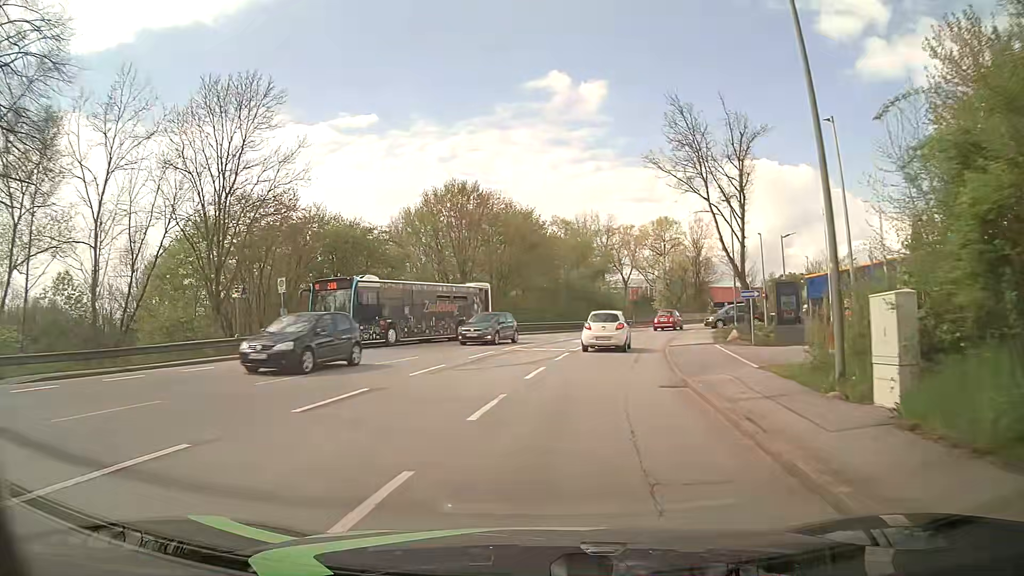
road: tertiary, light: Day
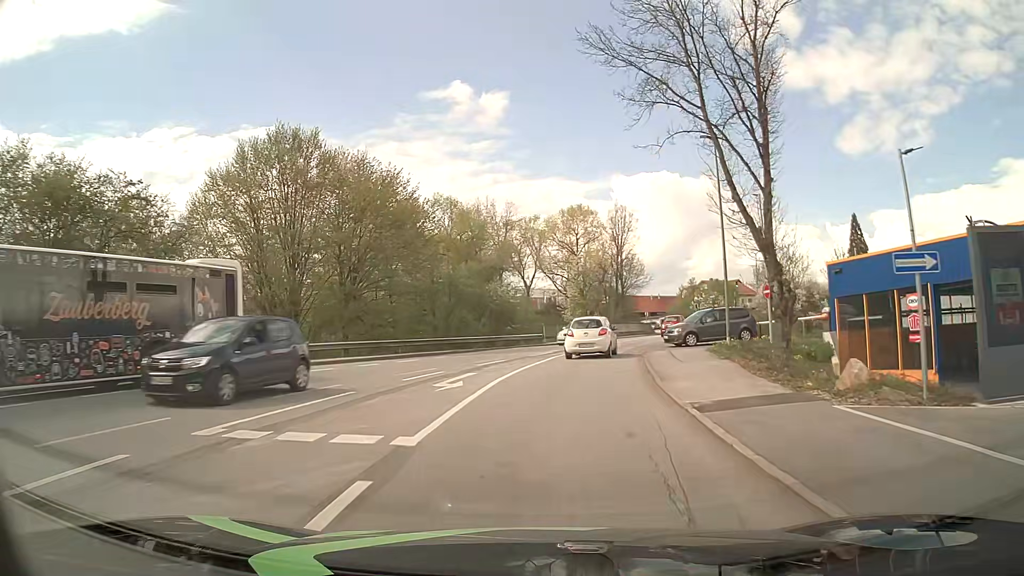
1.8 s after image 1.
(+3.0, +17.8) m; +15°
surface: asphalt
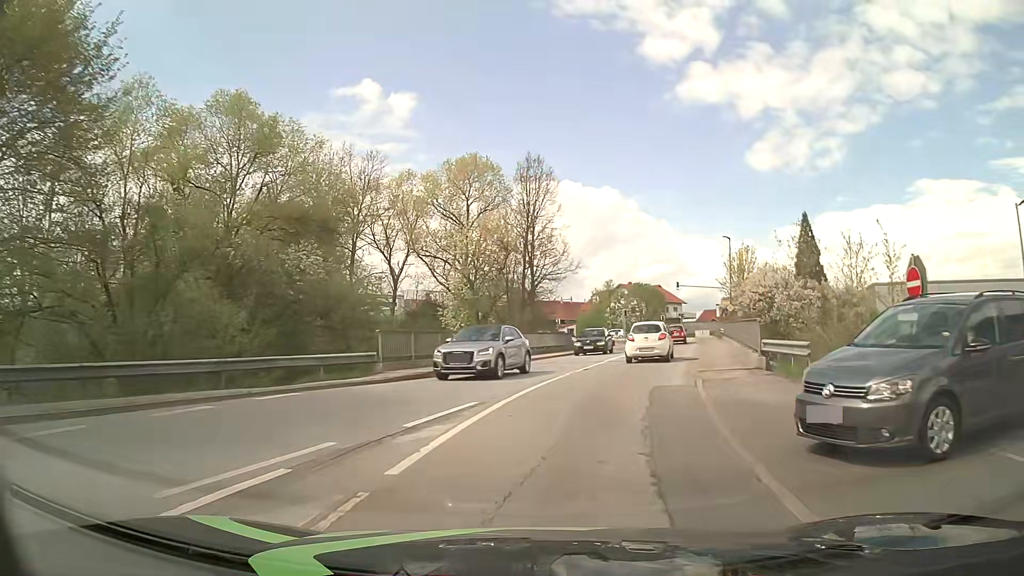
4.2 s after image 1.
(+1.7, +24.0) m; +8°
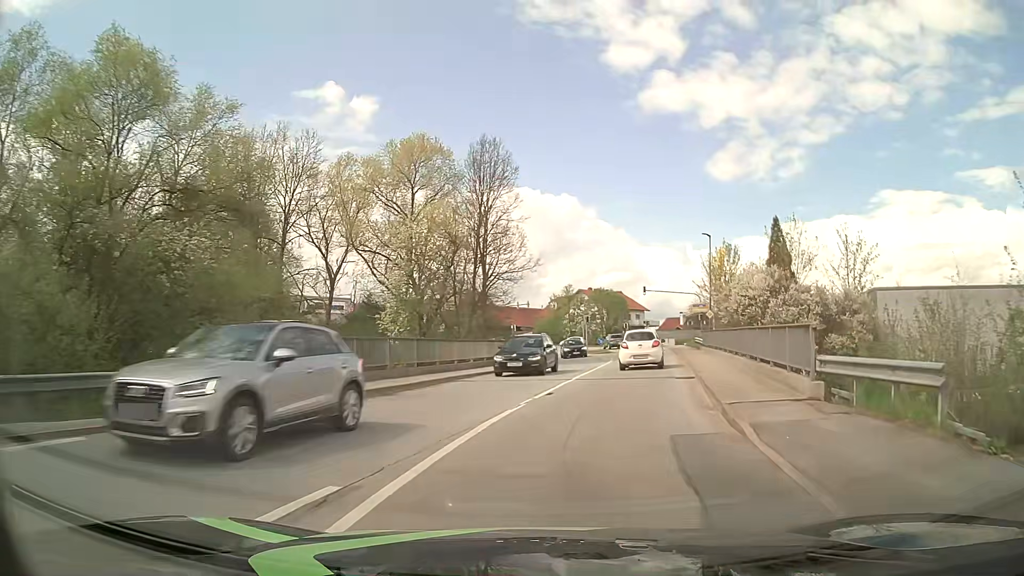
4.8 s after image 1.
(+0.2, +6.2) m; +4°
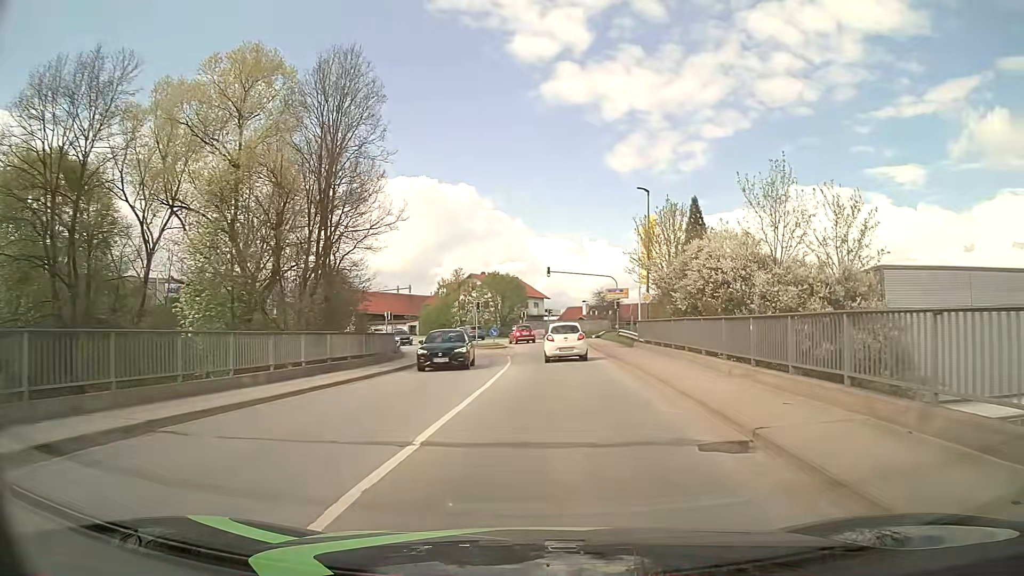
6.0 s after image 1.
(+1.1, +12.8) m; +10°
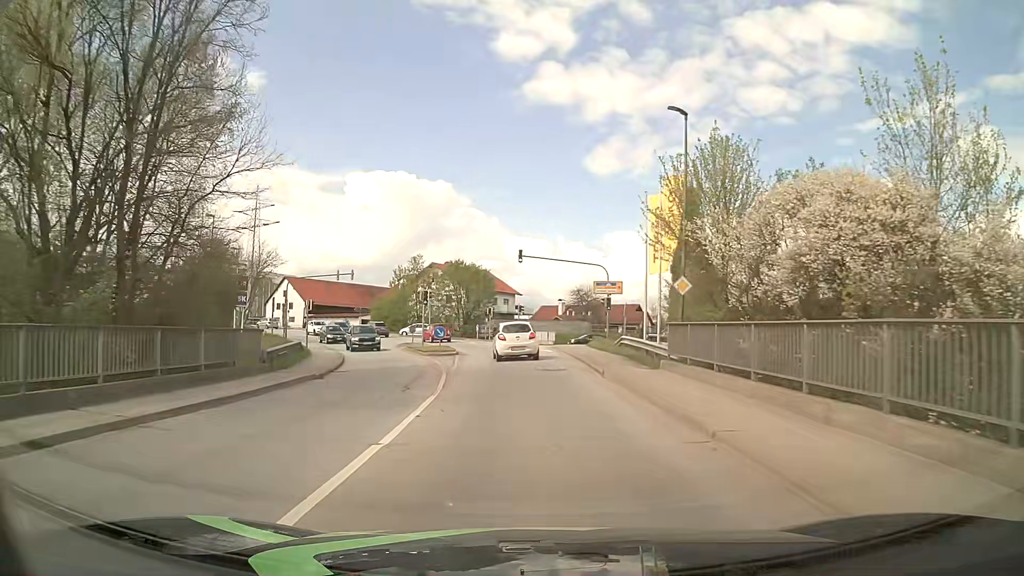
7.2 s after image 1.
(+0.3, +13.4) m; +2°
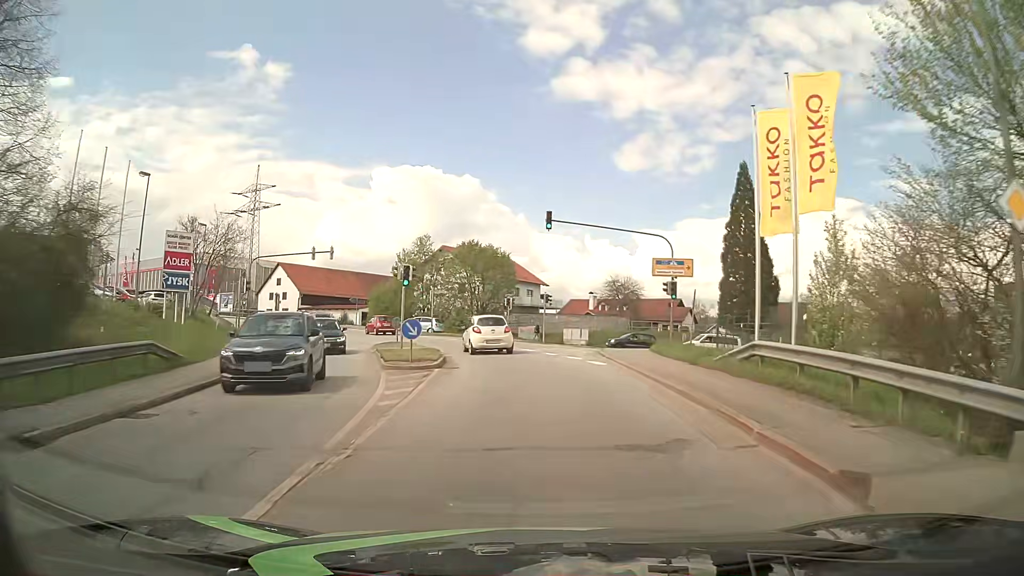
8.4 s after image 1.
(-0.4, +13.7) m; -2°
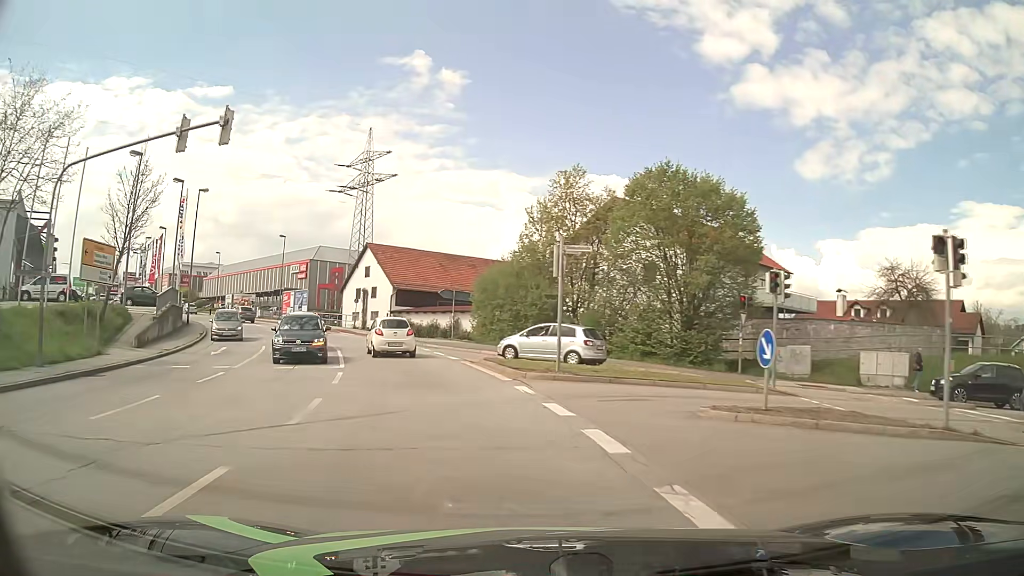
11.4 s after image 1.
(-3.3, +34.3) m; -16°
(-1, +10) (-3, +20) (-6, +29) (-10, +38) (-15, +47) (-21, +55) (-27, +63) (-34, +71) (-40, +78) (-47, +85) m
